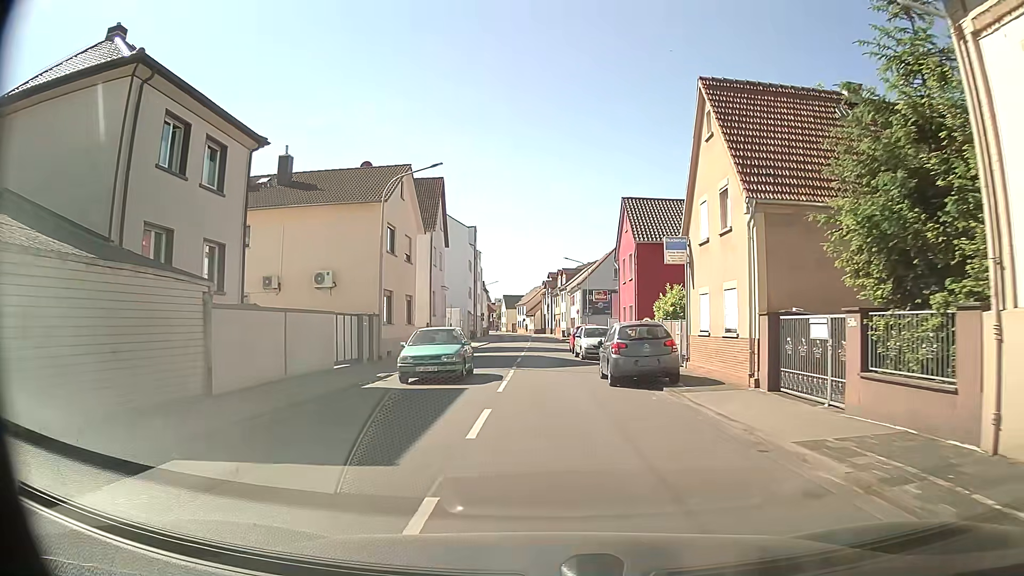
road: tertiary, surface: asphalt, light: Day
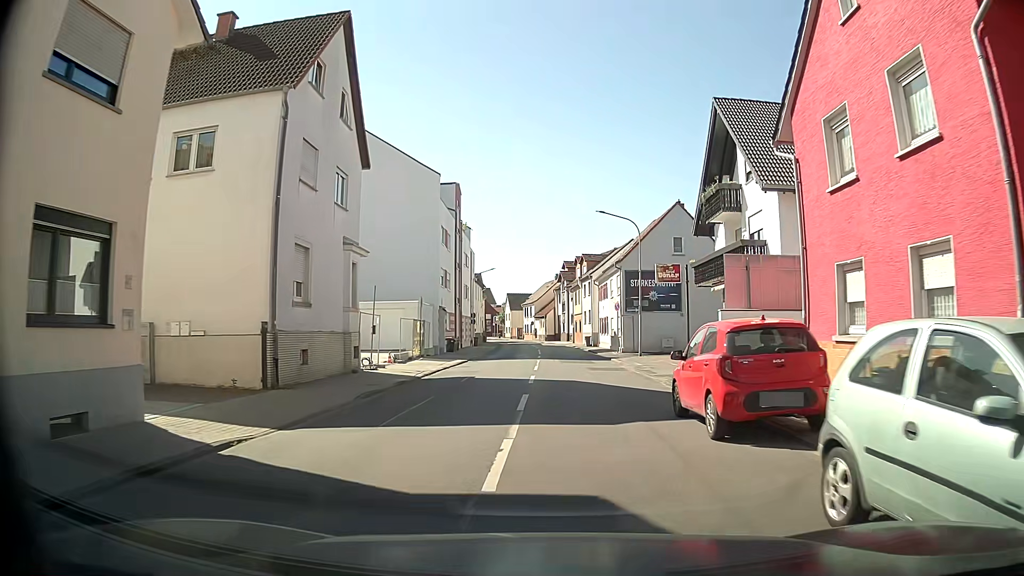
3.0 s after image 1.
(-0.7, +26.9) m; -1°
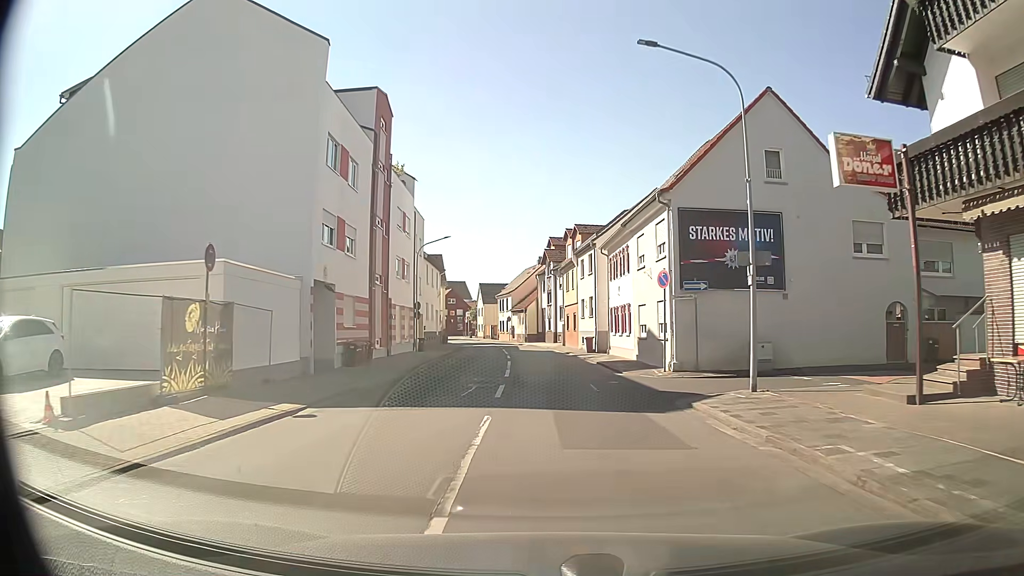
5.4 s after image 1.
(+0.3, +21.9) m; +2°
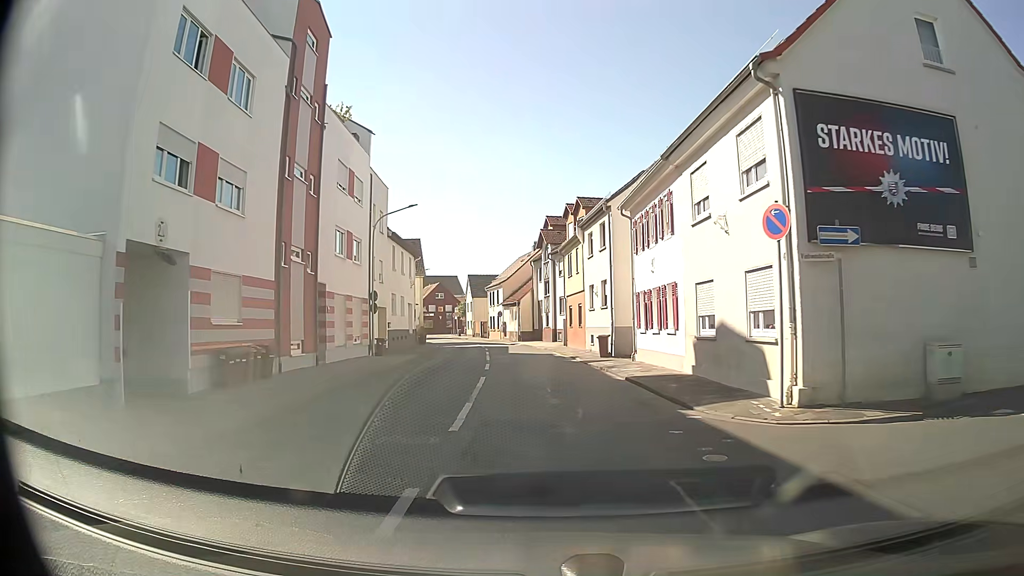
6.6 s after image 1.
(0.0, +11.1) m; 0°
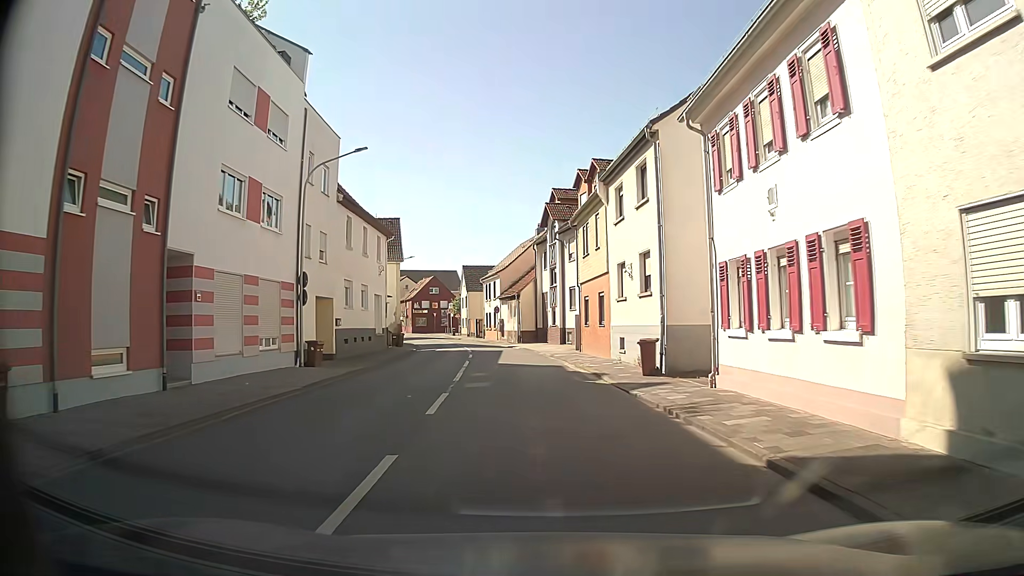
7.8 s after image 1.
(0.0, +11.2) m; -1°
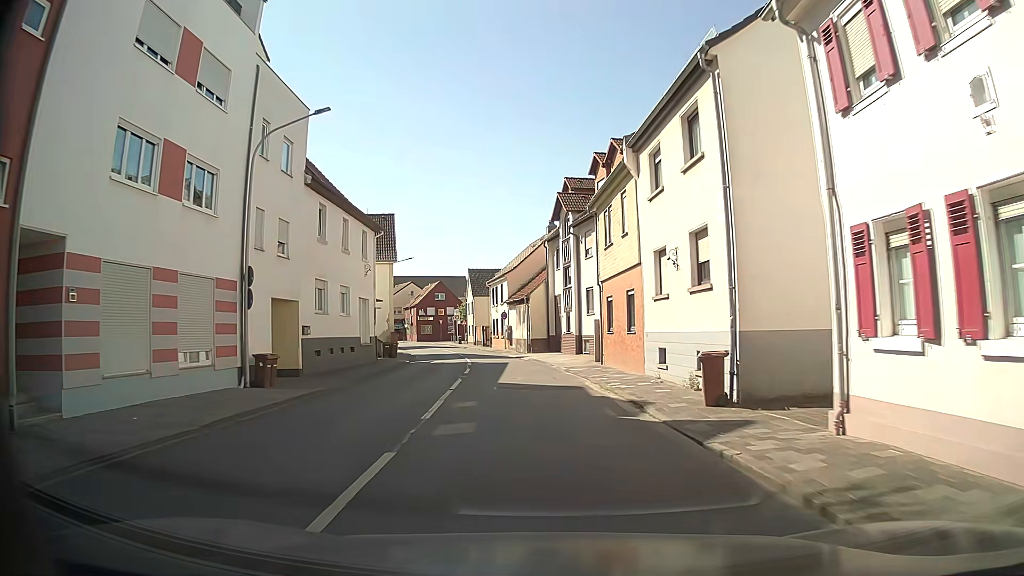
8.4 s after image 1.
(0.0, +5.6) m; -1°
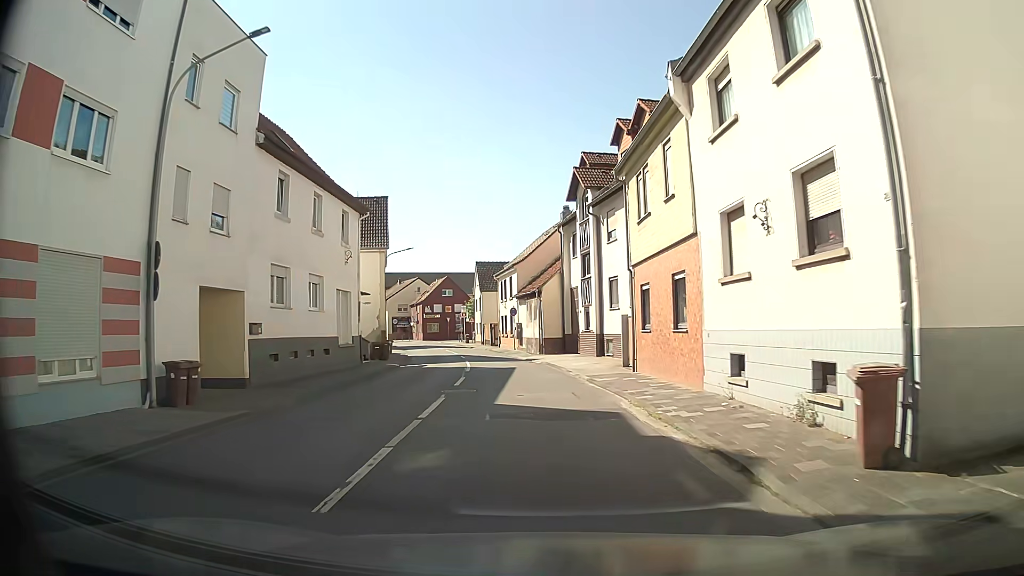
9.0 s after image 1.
(0.0, +5.6) m; -1°
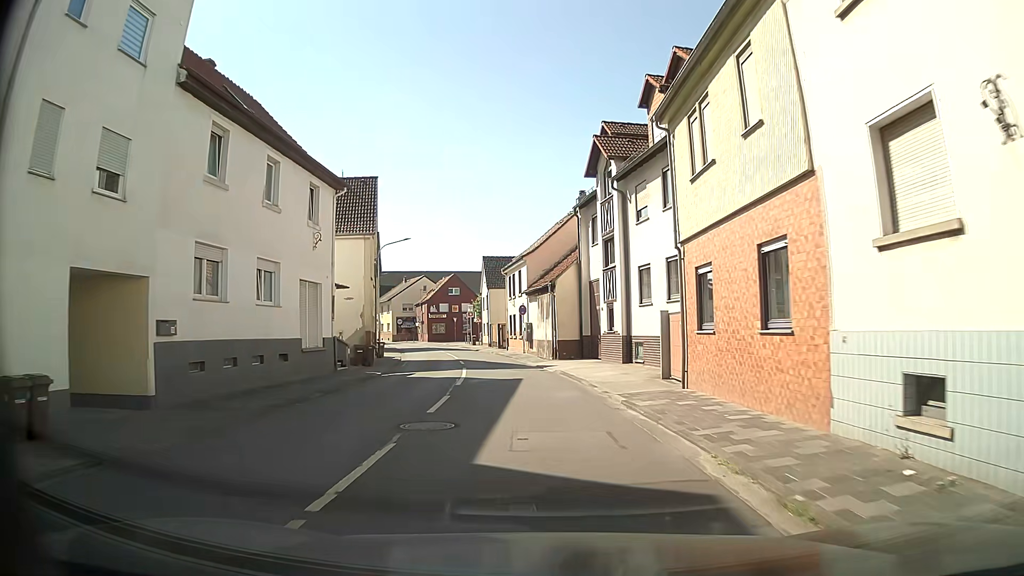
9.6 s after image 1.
(-0.1, +5.6) m; -2°
(0, +10) (-1, +20) (-2, +30) (-3, +40) (-5, +50) (-7, +59) (-10, +69) (-13, +79) (-17, +88) (-21, +97) m
